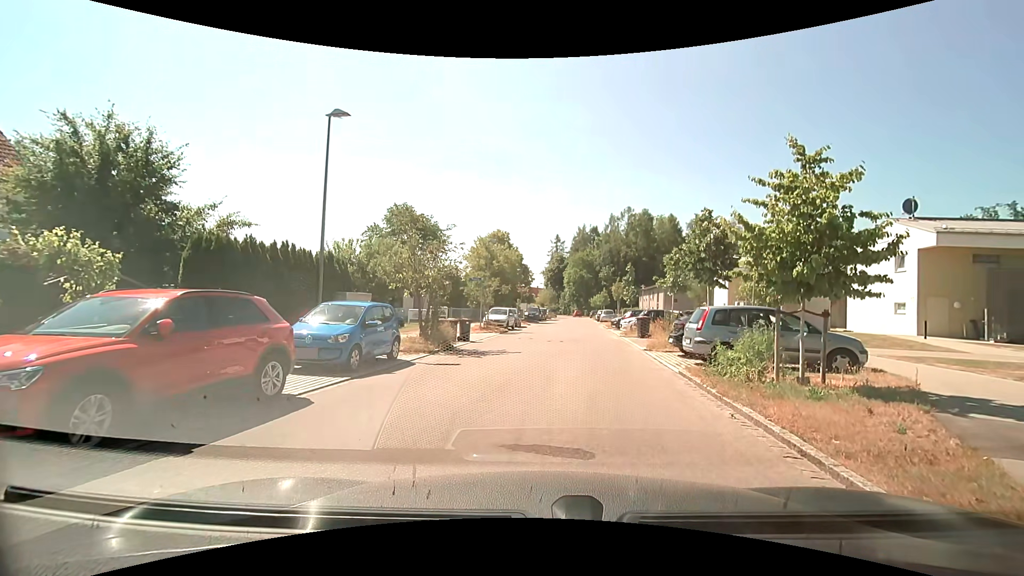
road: residential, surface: asphalt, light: Day
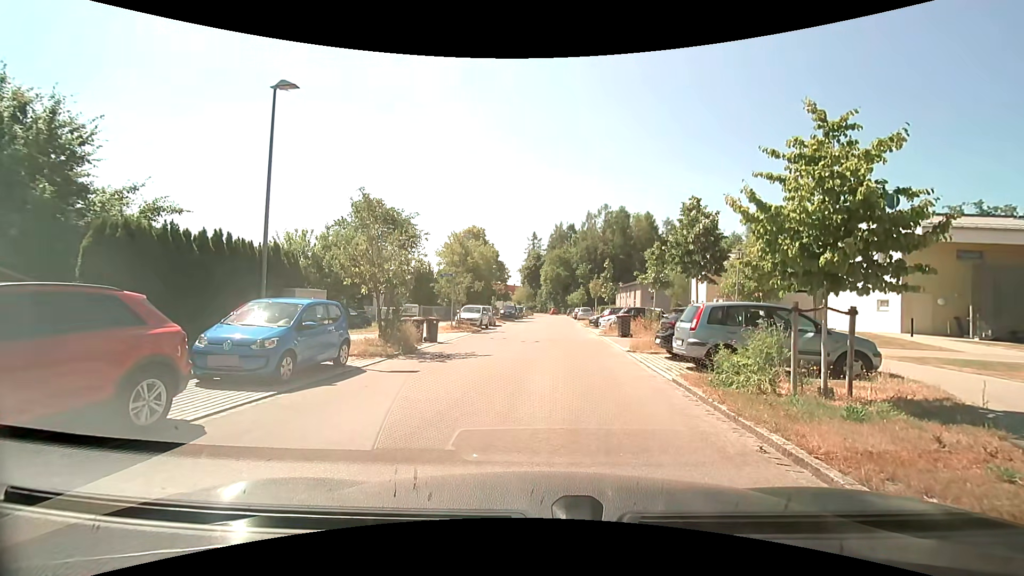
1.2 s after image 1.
(0.0, +1.7) m; +1°
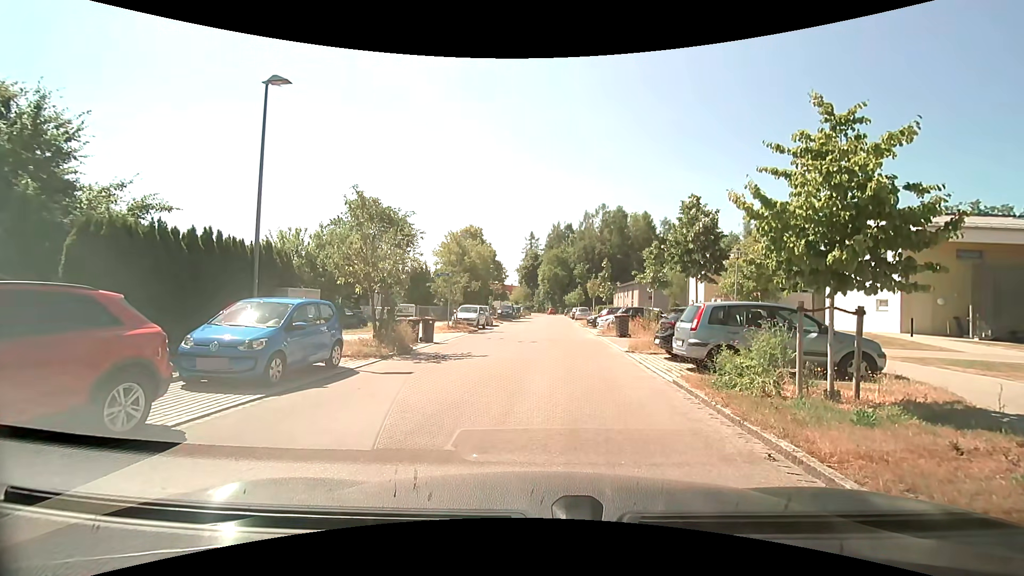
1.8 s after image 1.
(0.0, +0.3) m; 0°
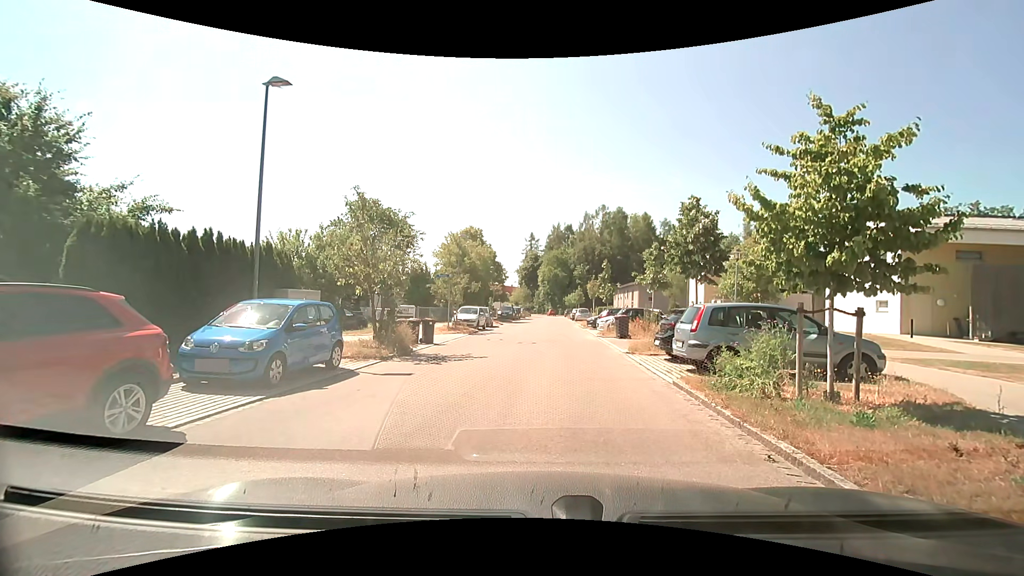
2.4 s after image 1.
(0.0, +0.1) m; 0°
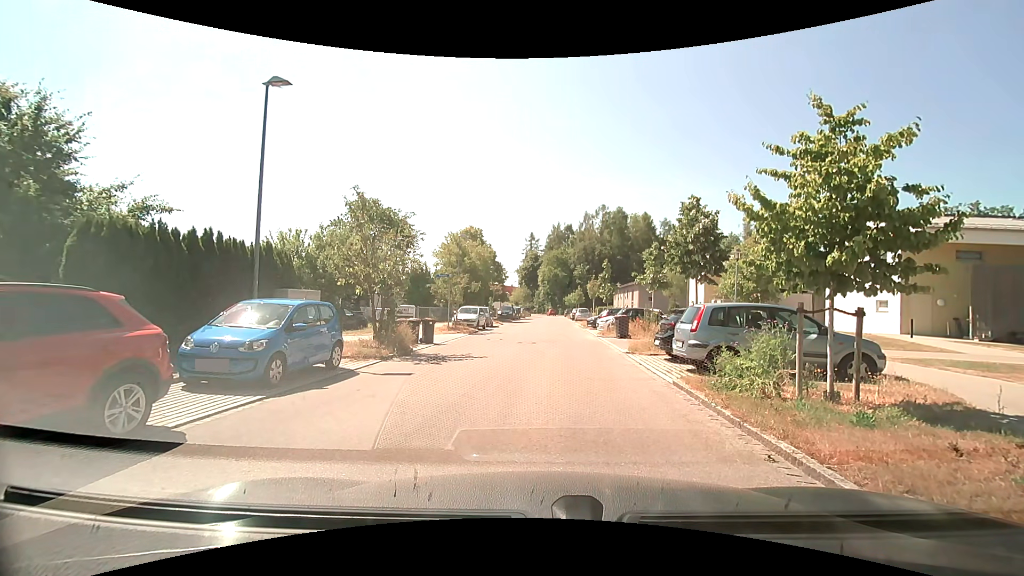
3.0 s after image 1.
(0.0, 0.0) m; 0°
